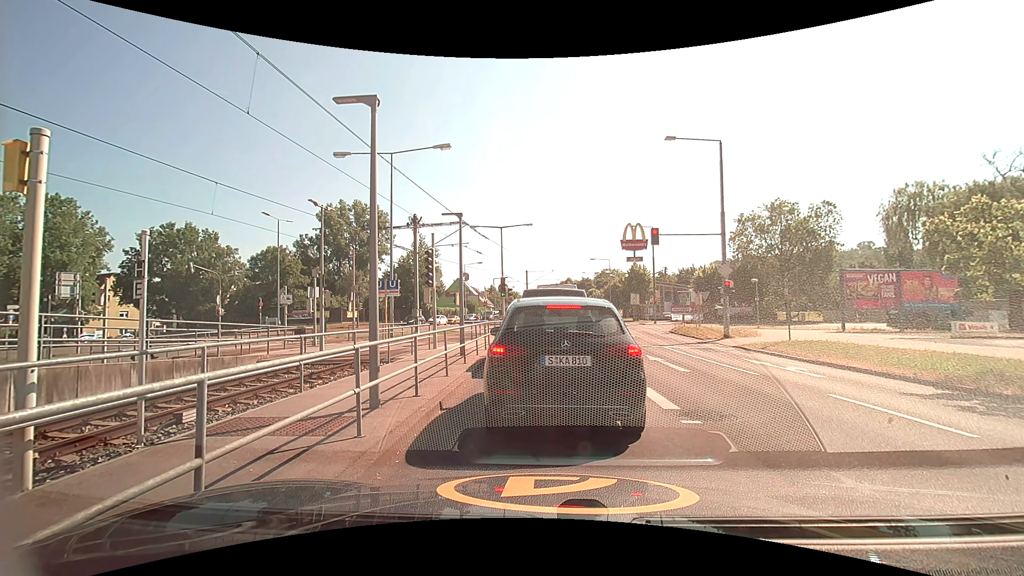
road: secondary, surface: asphalt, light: Day
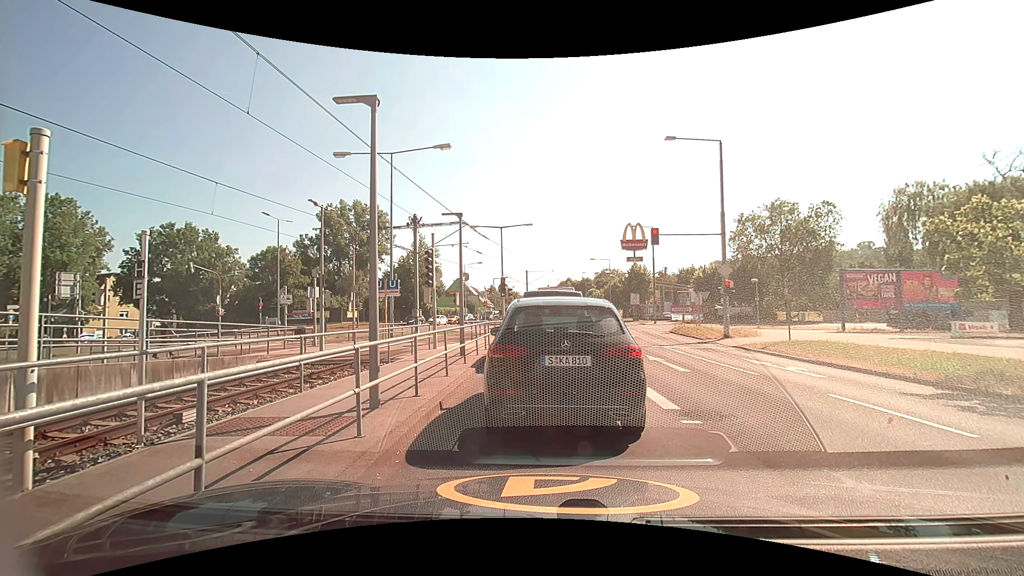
(0.0, 0.0) m; 0°
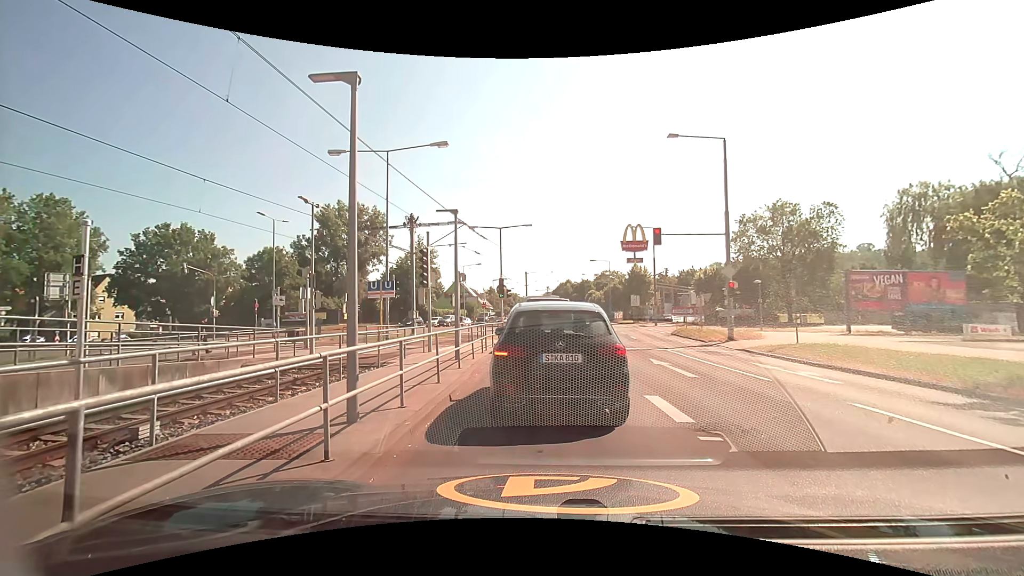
(0.0, +0.8) m; 0°
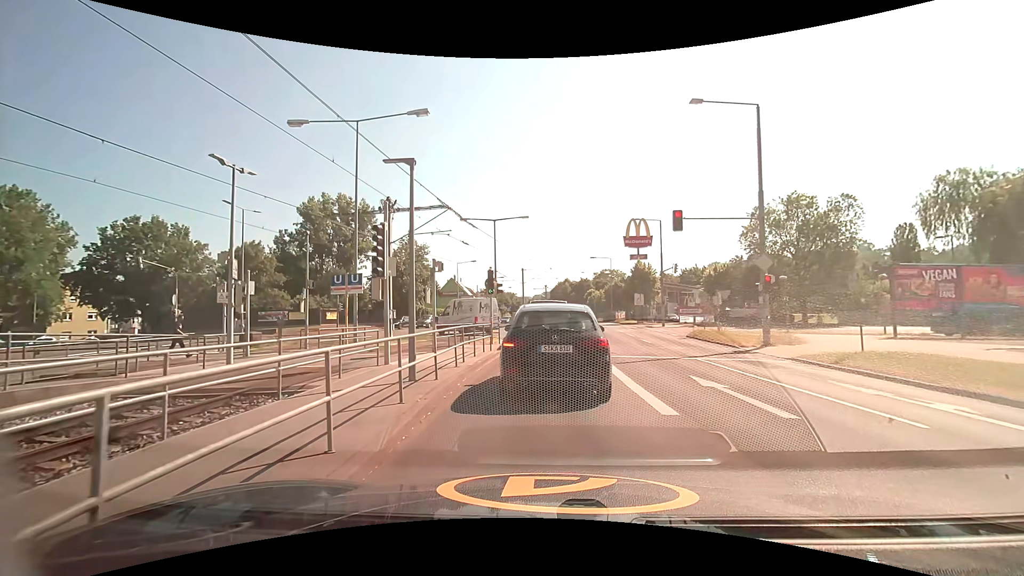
(+0.1, +4.9) m; +1°
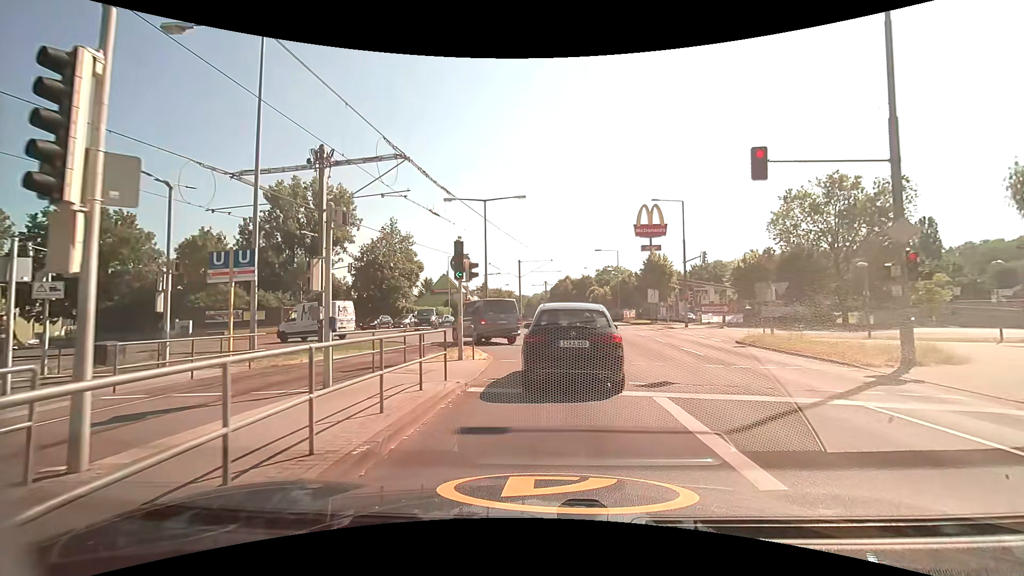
(0.0, +8.8) m; 0°
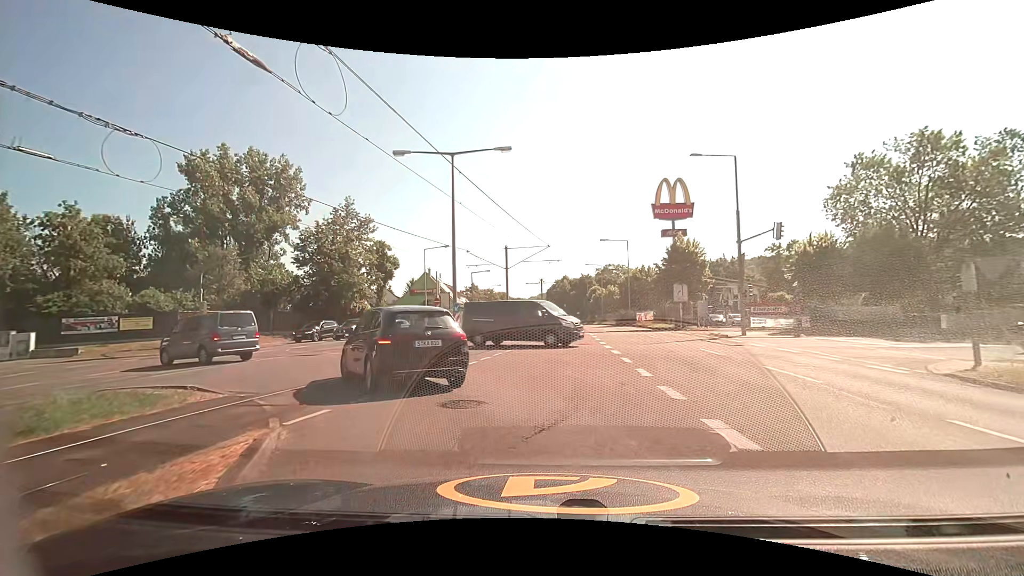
(+0.1, +13.6) m; +1°
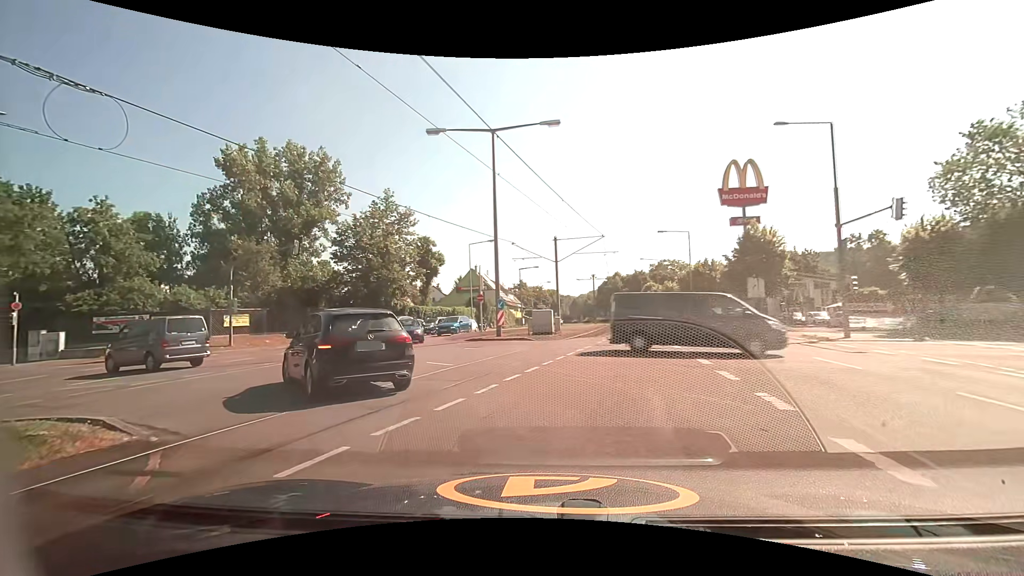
(-0.2, +3.8) m; -6°
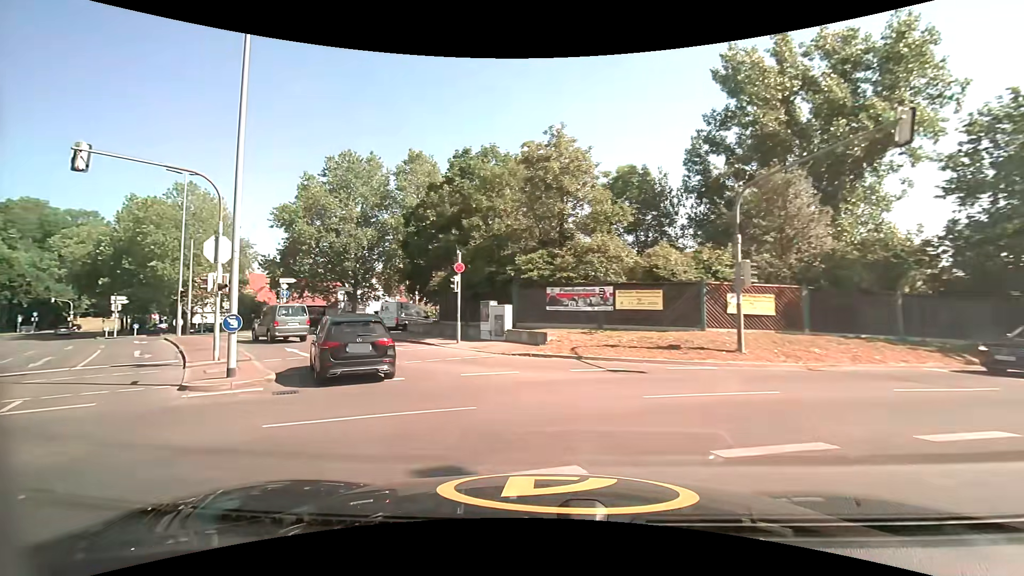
(-8.7, +17.0) m; -54°
